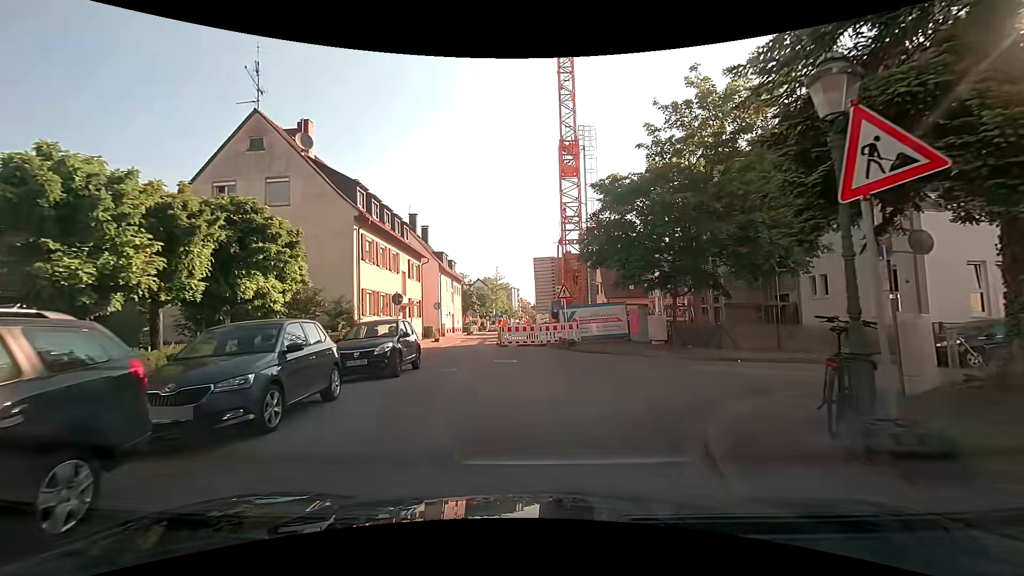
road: residential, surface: asphalt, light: Day
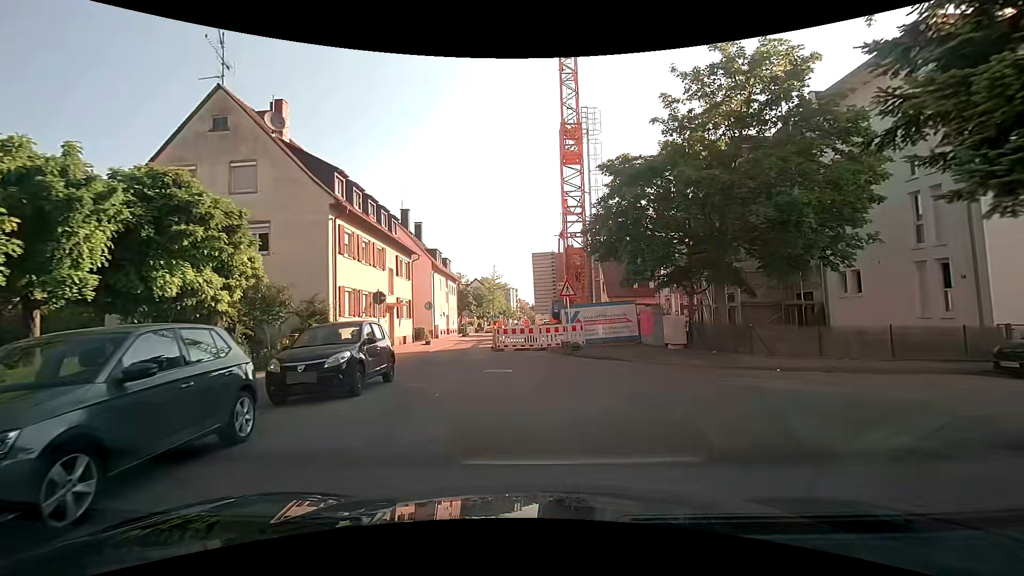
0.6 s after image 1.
(0.0, +2.8) m; +1°
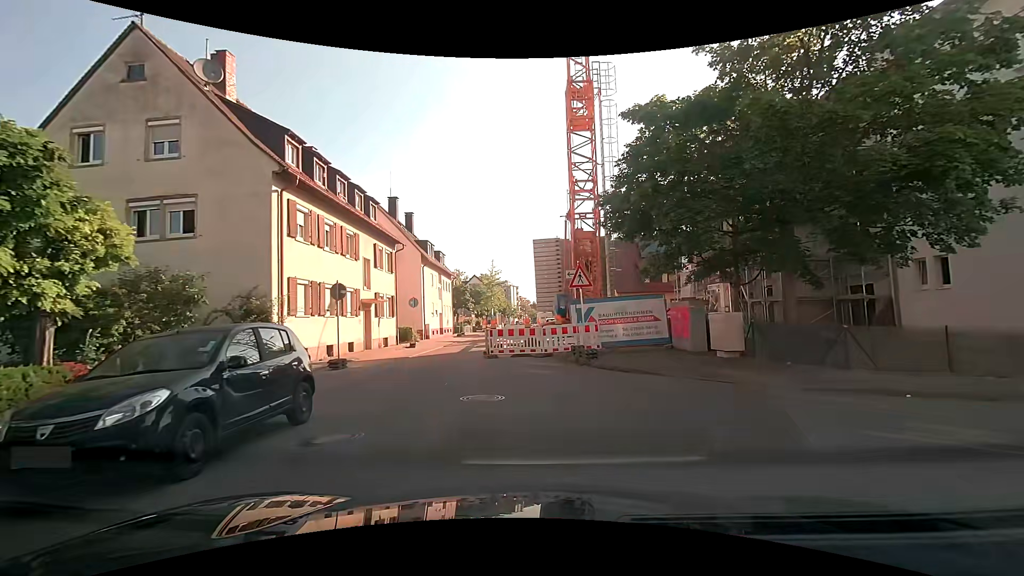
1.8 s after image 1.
(0.0, +4.7) m; 0°
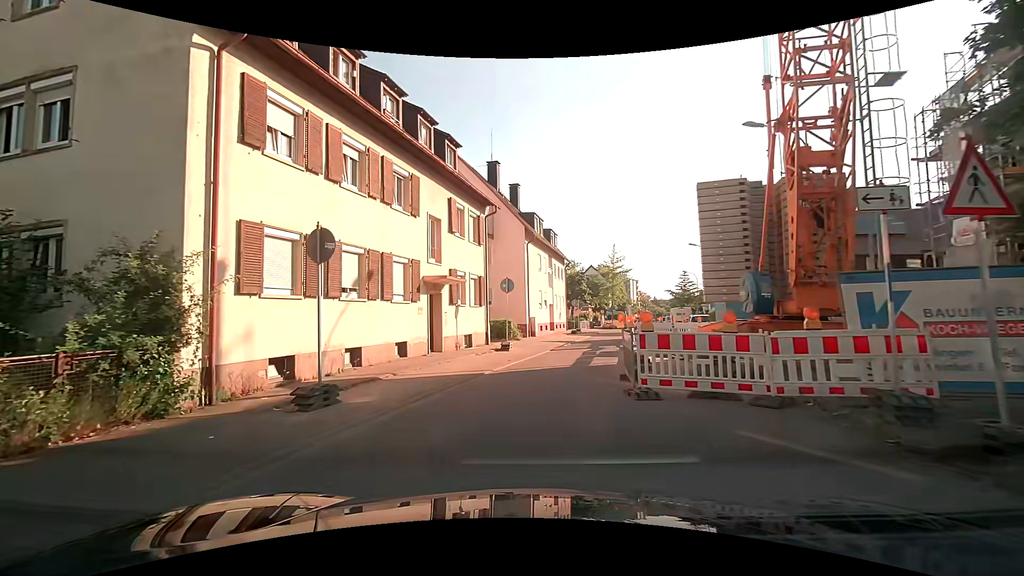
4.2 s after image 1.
(-0.9, +10.1) m; -13°
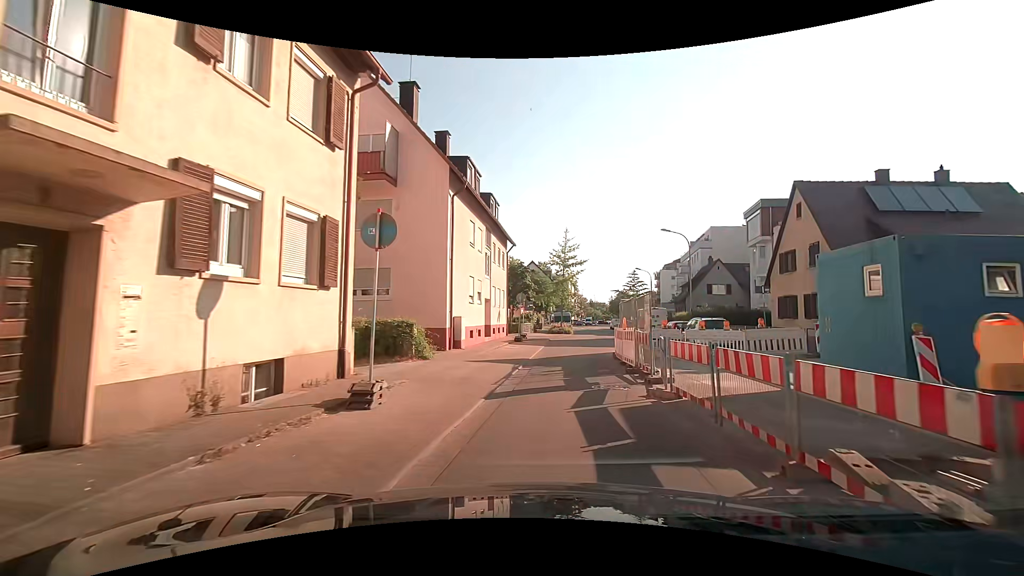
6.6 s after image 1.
(+0.3, +13.1) m; +7°
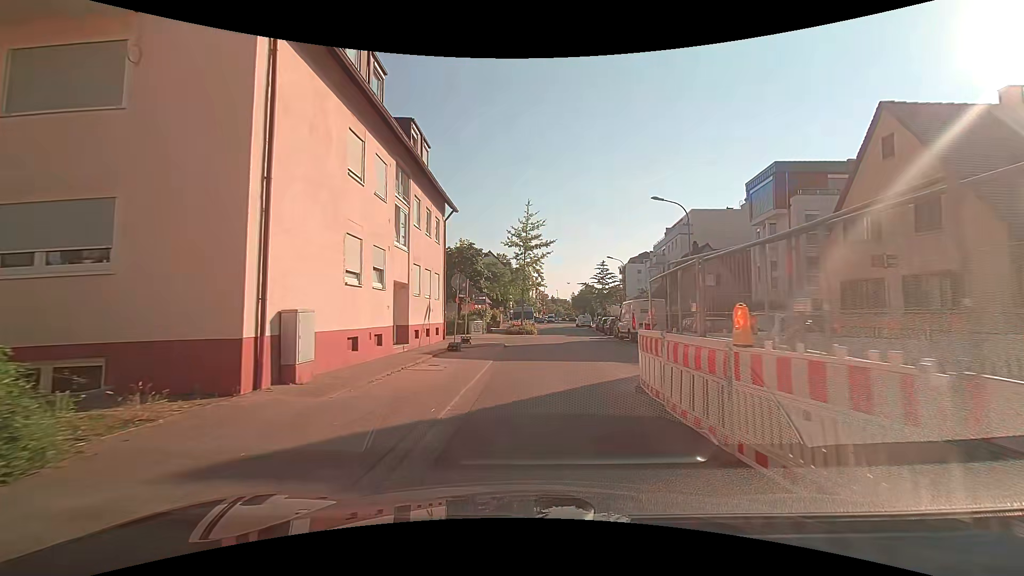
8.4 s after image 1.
(+0.6, +11.2) m; +4°
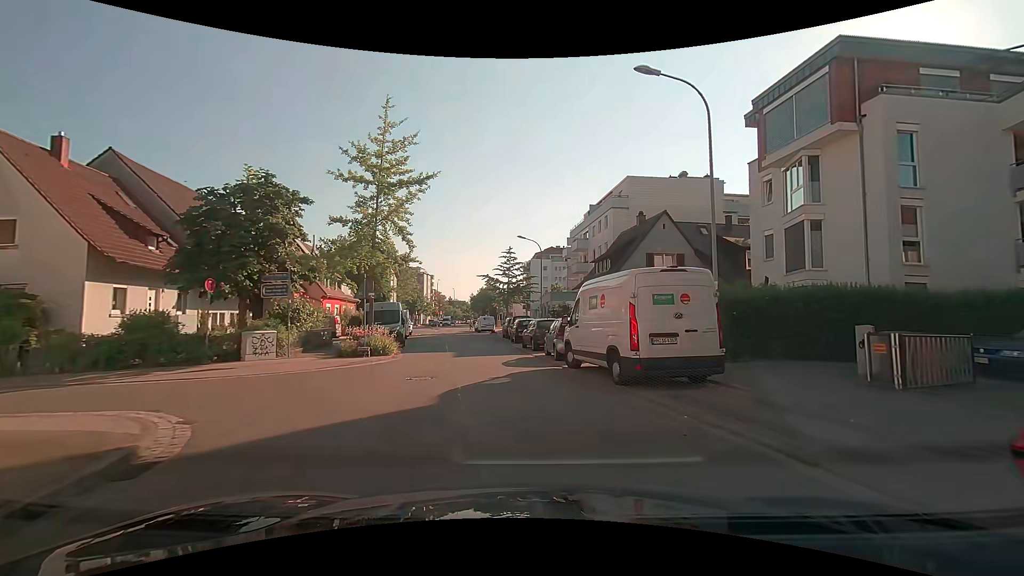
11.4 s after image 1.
(+1.3, +18.8) m; +13°
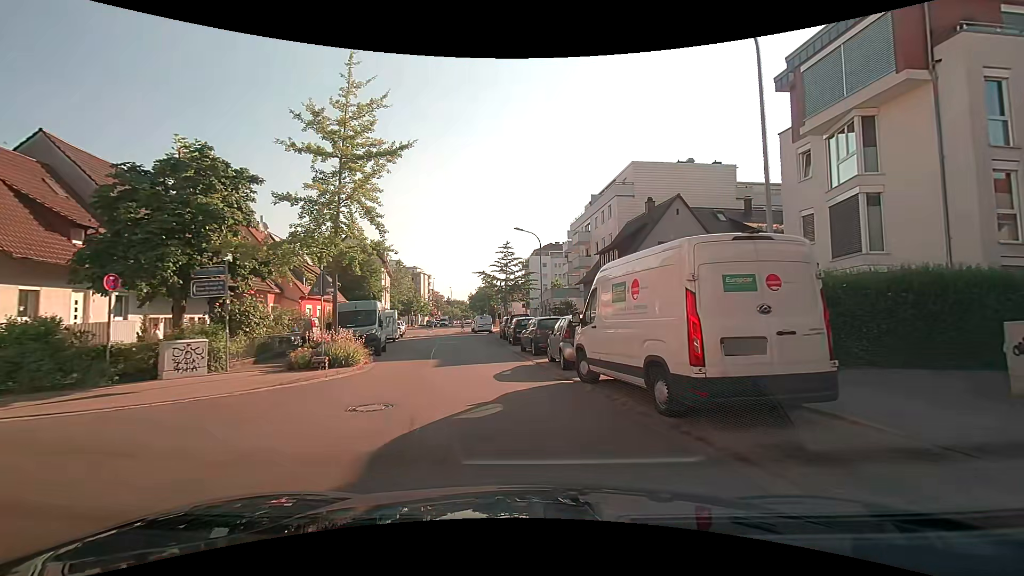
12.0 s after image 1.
(-0.1, +3.8) m; -1°
(0, +10) (-2, +20) (-3, +30) (-5, +40) (-7, +49) (-10, +59) (-12, +69) (-13, +79) (-15, +89) (-17, +98) m
